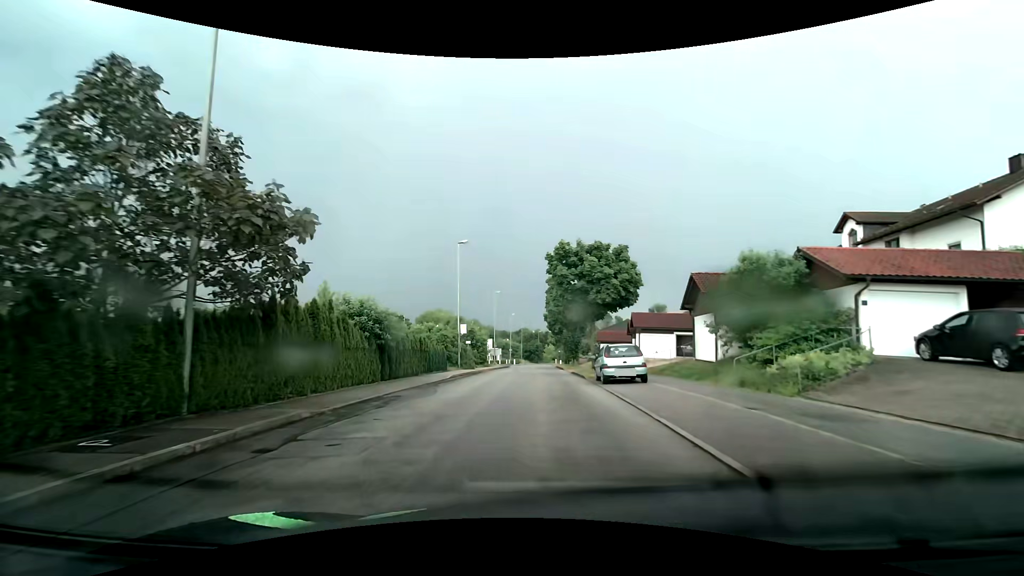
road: residential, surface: asphalt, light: Day
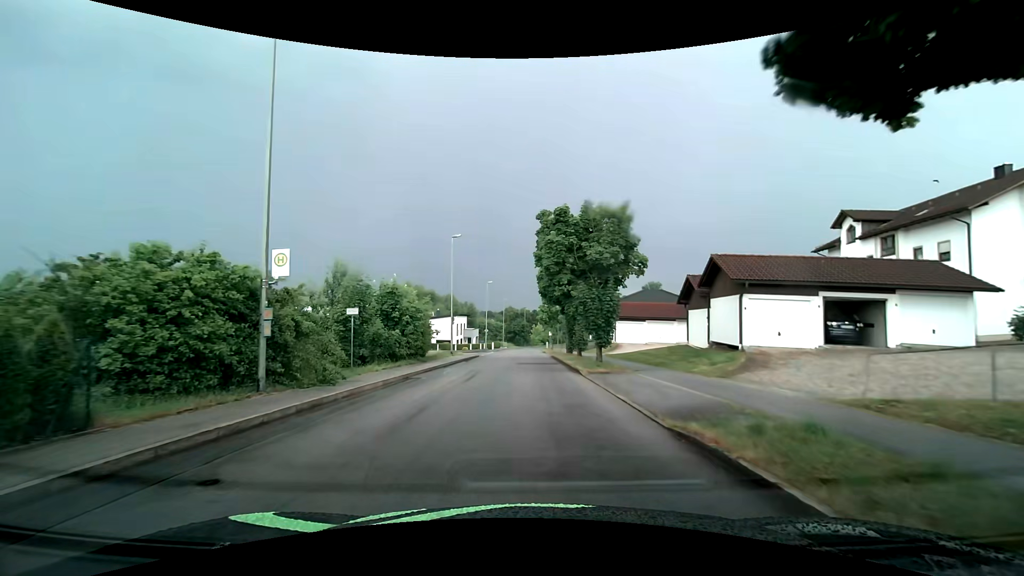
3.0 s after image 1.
(+0.1, +26.3) m; +1°
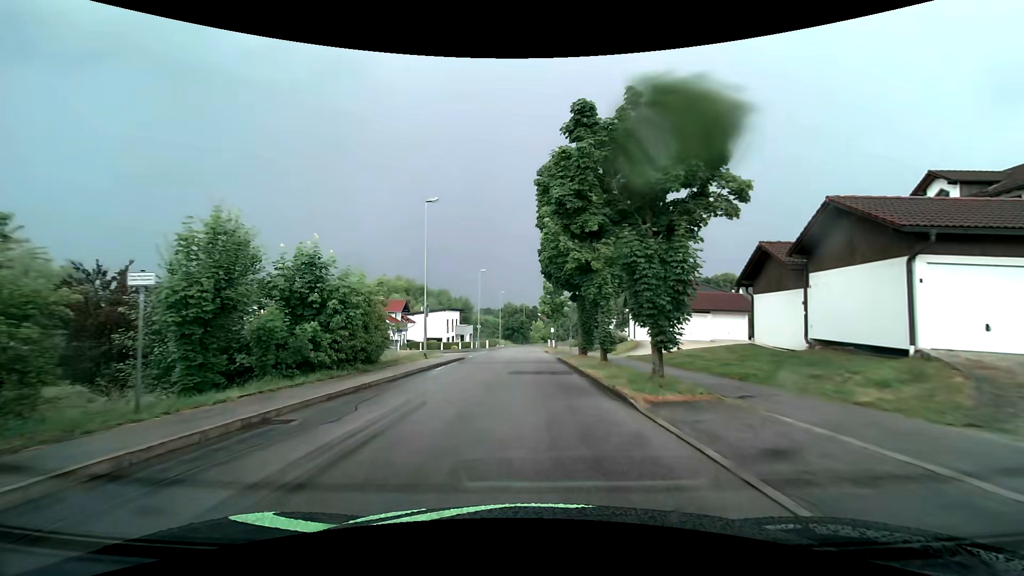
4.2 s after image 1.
(0.0, +10.0) m; 0°
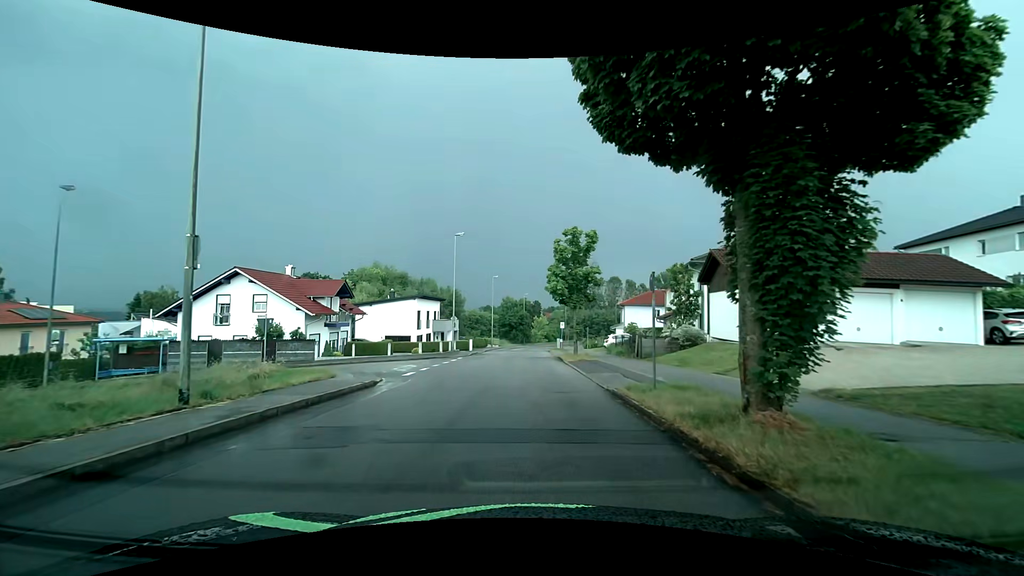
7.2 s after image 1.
(-0.1, +21.1) m; -1°
(0, +10) (0, +20) (-3, +29) (-12, +31) (-22, +30) (-32, +29) (-41, +25) (-49, +20) (-58, +15) (-68, +13) m
